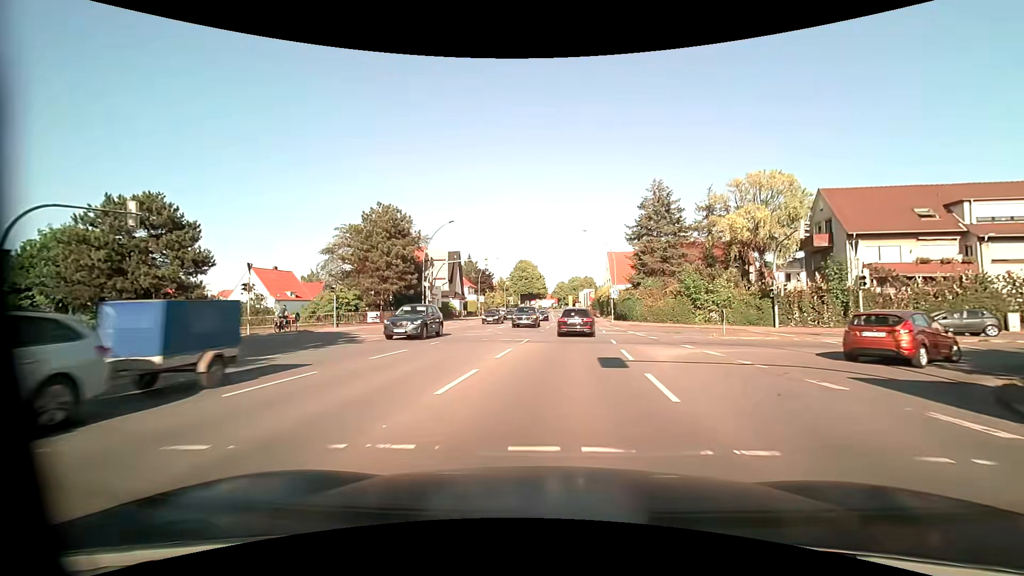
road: primary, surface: asphalt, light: Day
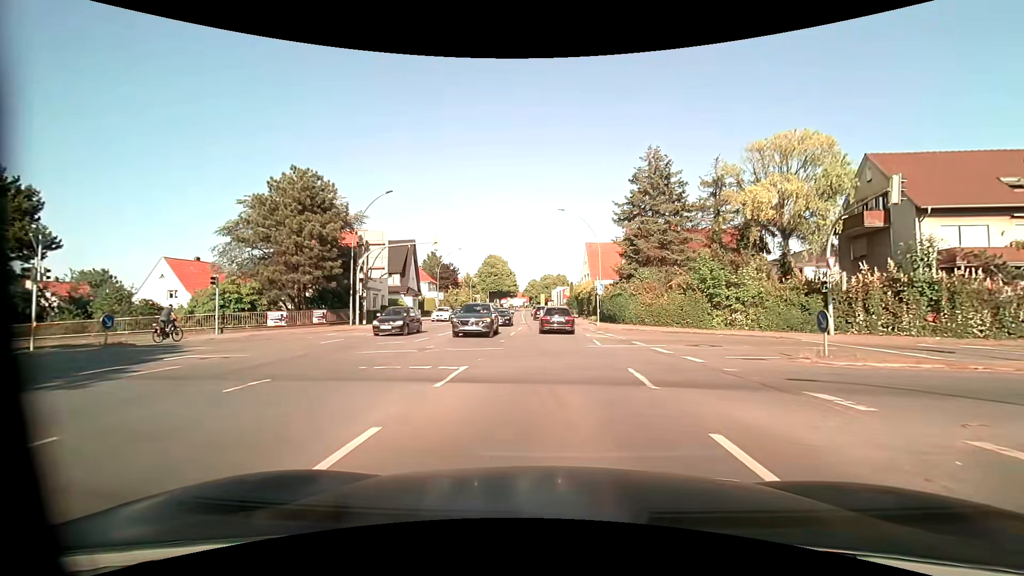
(+0.3, +11.4) m; +3°
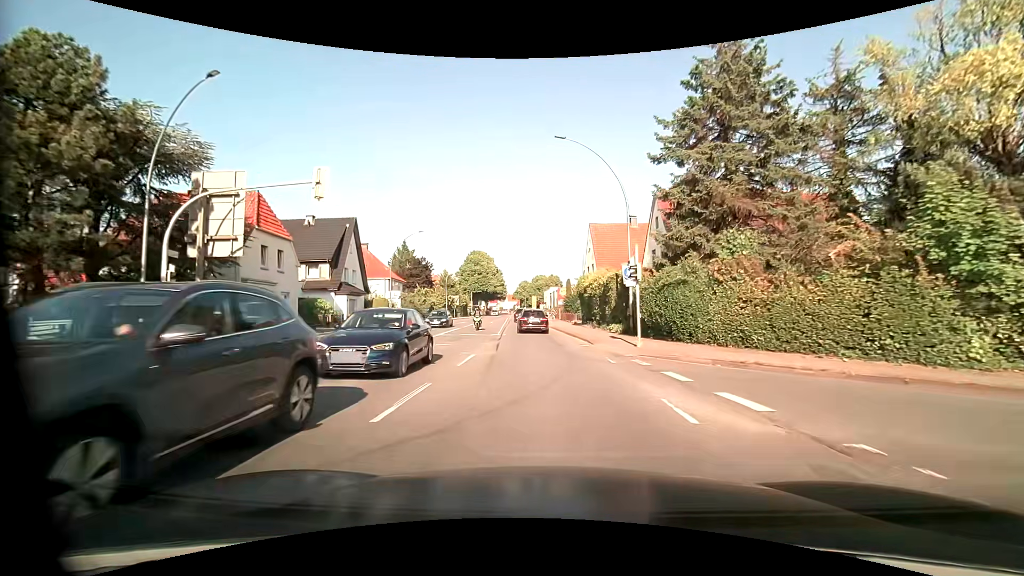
(+0.2, +18.9) m; +1°
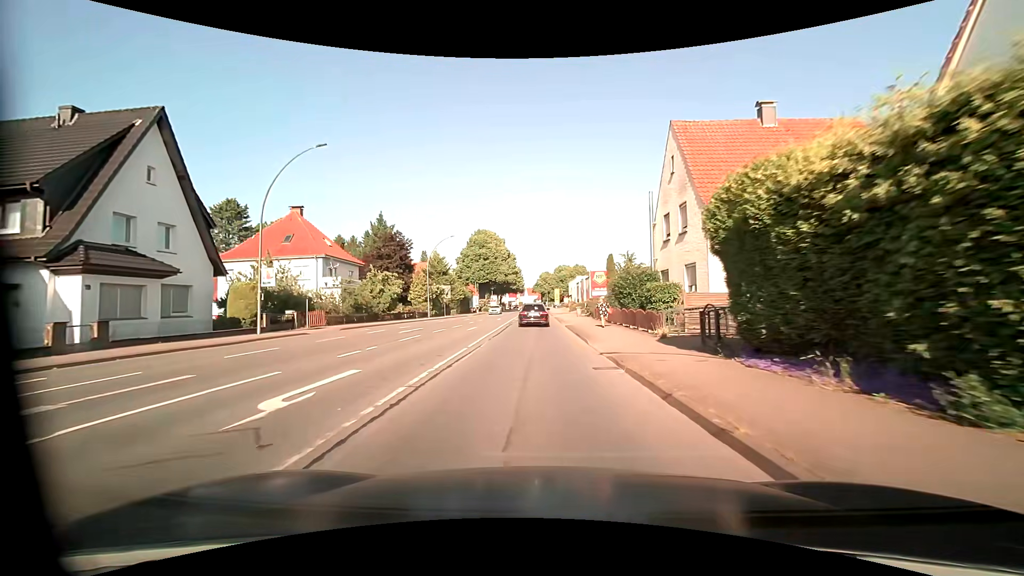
(-0.5, +28.2) m; -3°
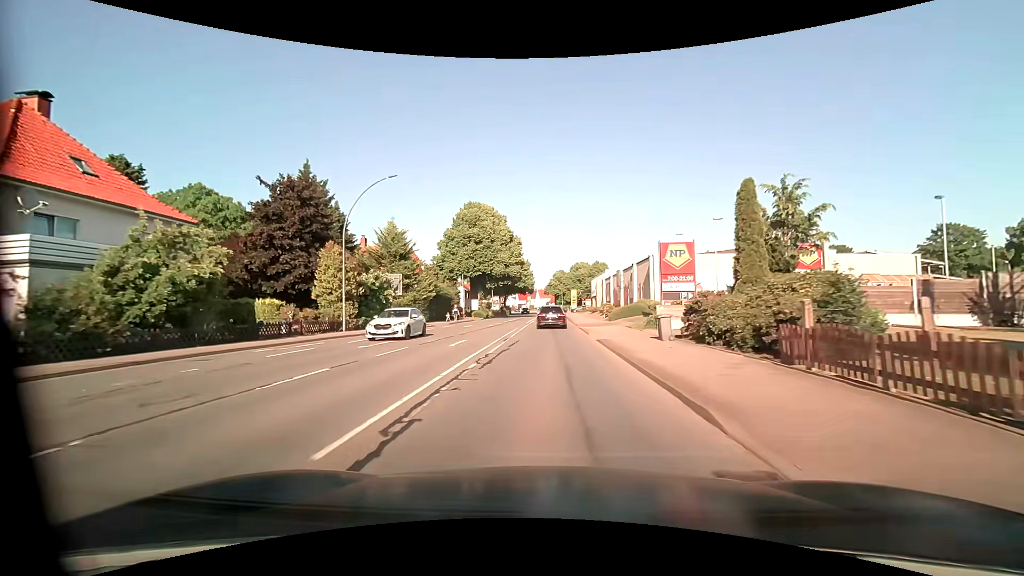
(-0.5, +29.5) m; -1°
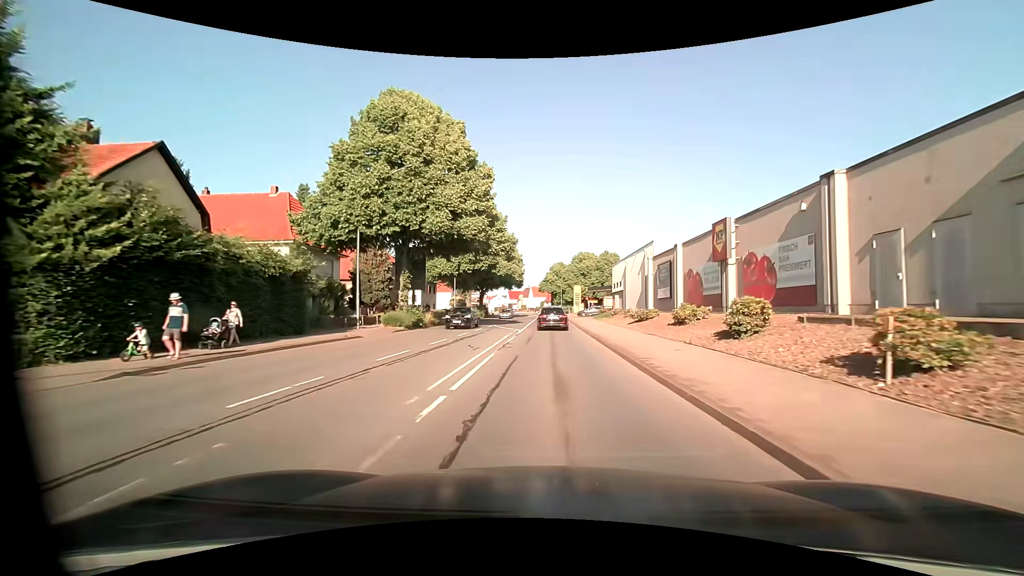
(+0.2, +37.2) m; +1°
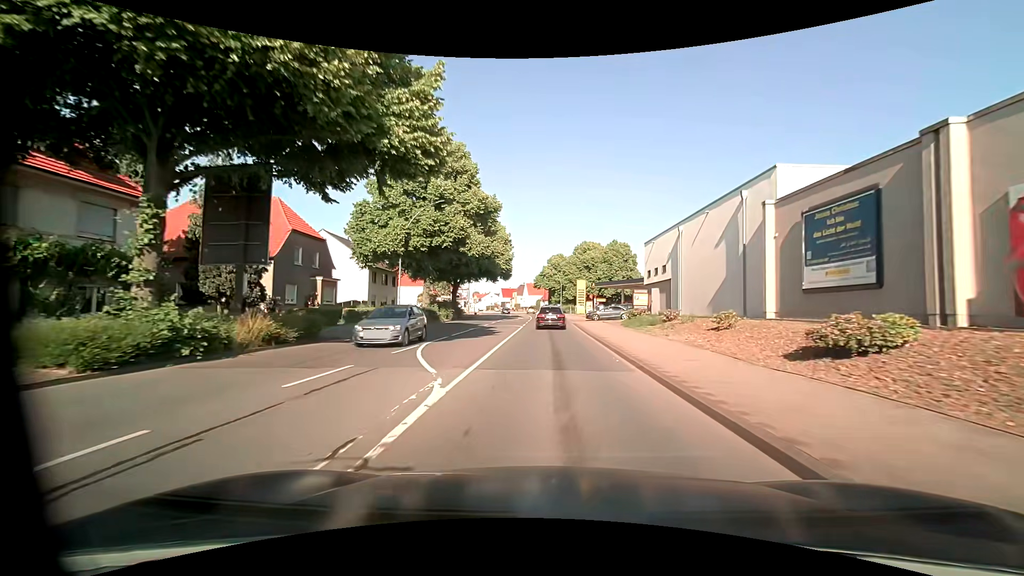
(+0.1, +22.7) m; 0°
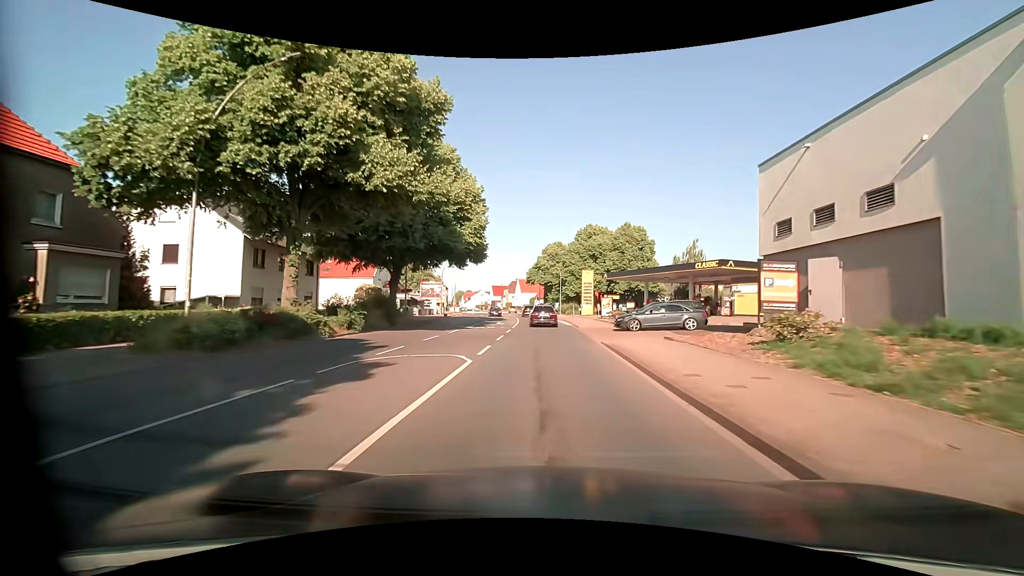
(+0.2, +23.4) m; +1°
(0, +10) (0, +20) (0, +30) (0, +40) (-1, +50) (-1, +60) (-2, +70) (-3, +80) (-4, +90) (-5, +100) m
